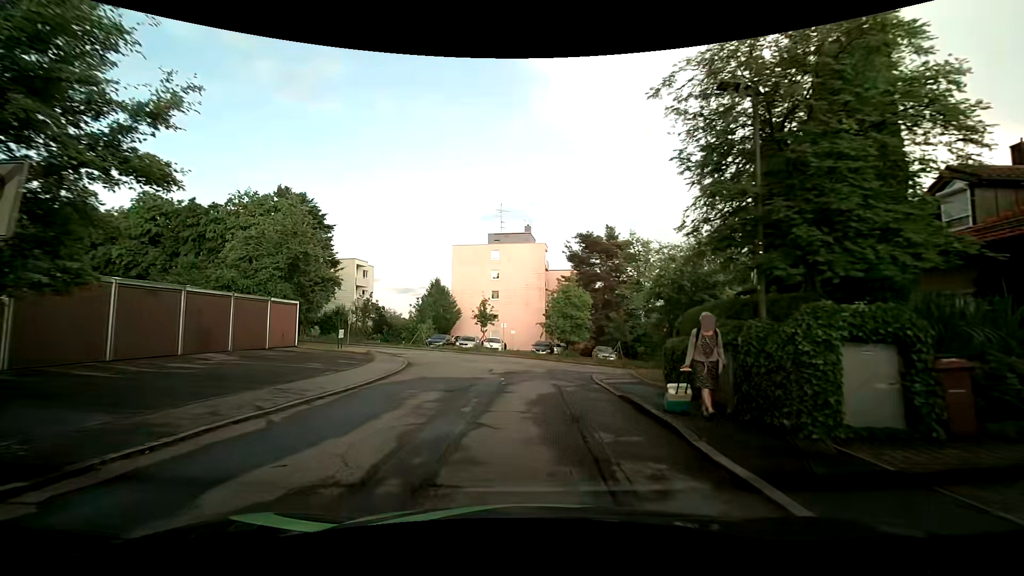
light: Day
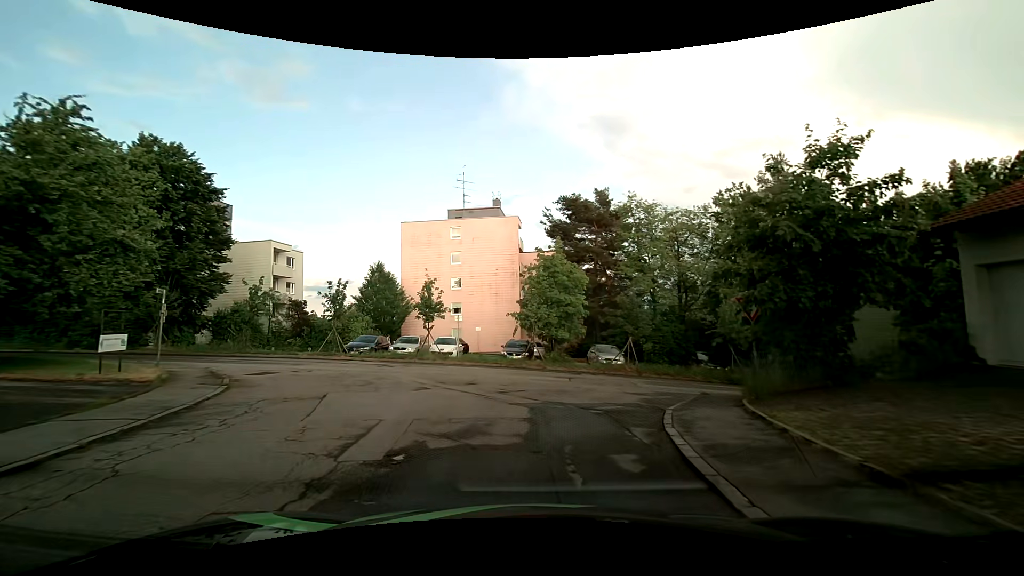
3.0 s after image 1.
(+0.5, +13.6) m; +4°
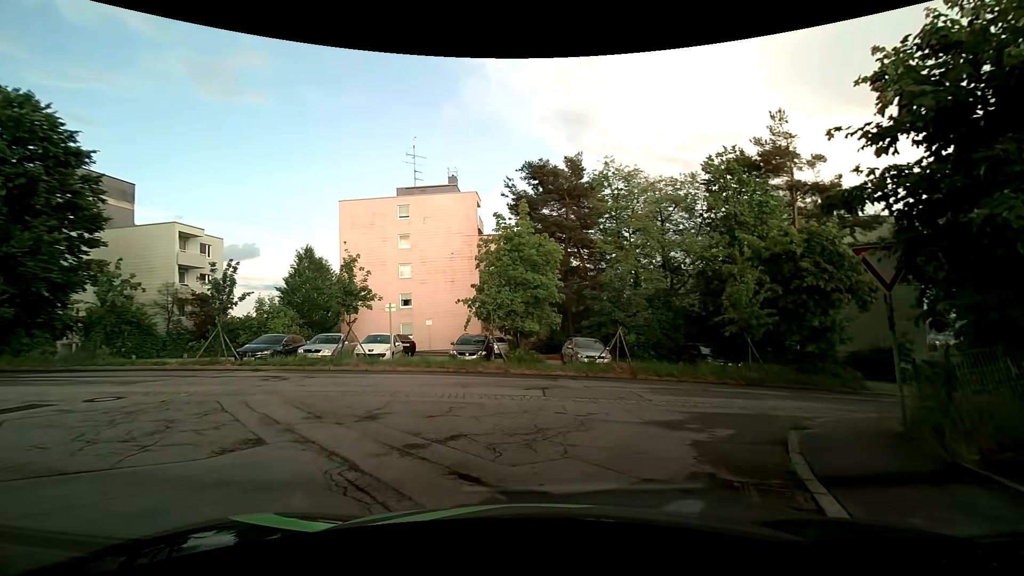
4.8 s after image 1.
(+0.1, +7.0) m; +4°
